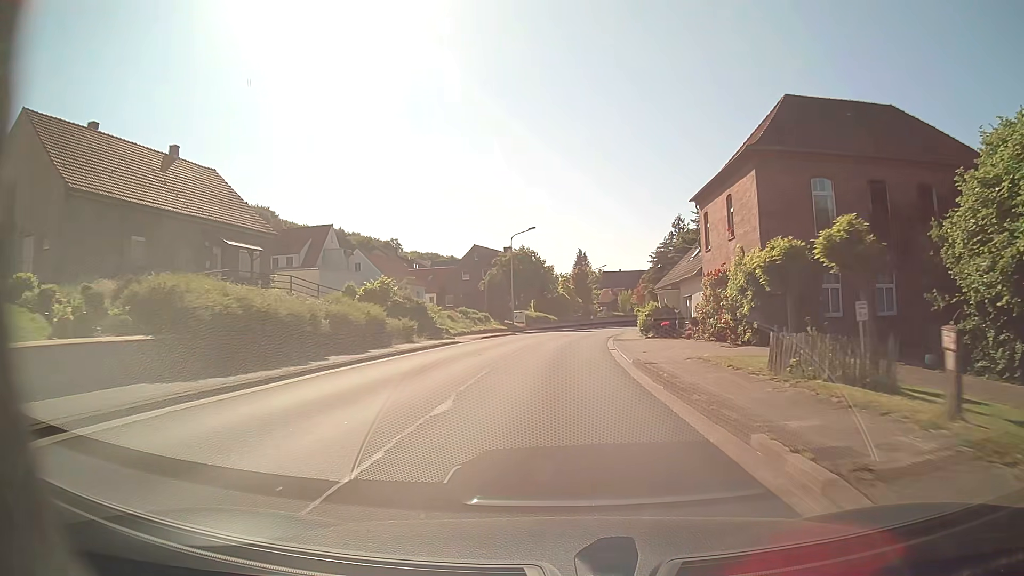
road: tertiary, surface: asphalt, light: Day
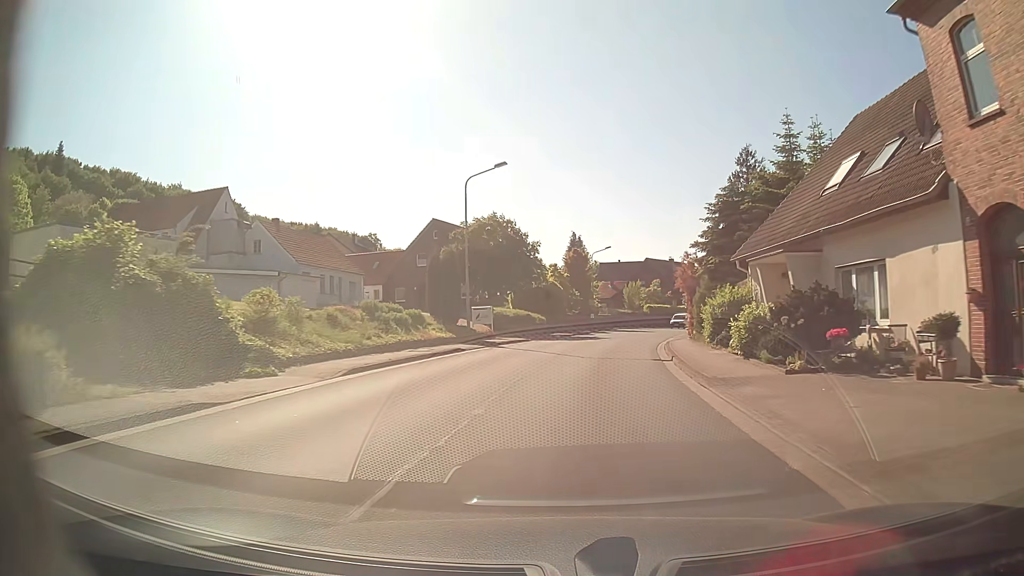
(0.0, +24.5) m; +1°
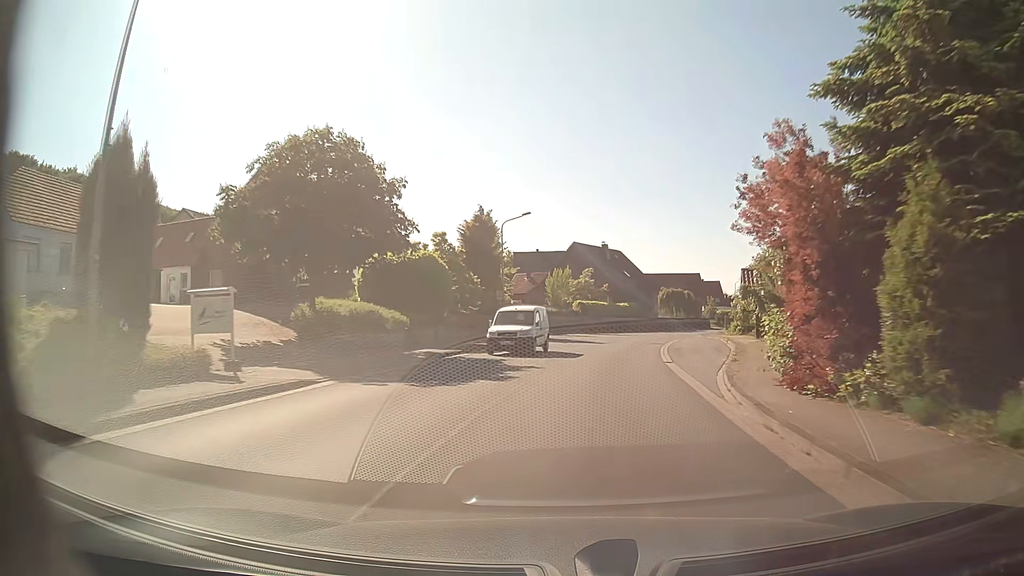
(+1.5, +24.4) m; +8°
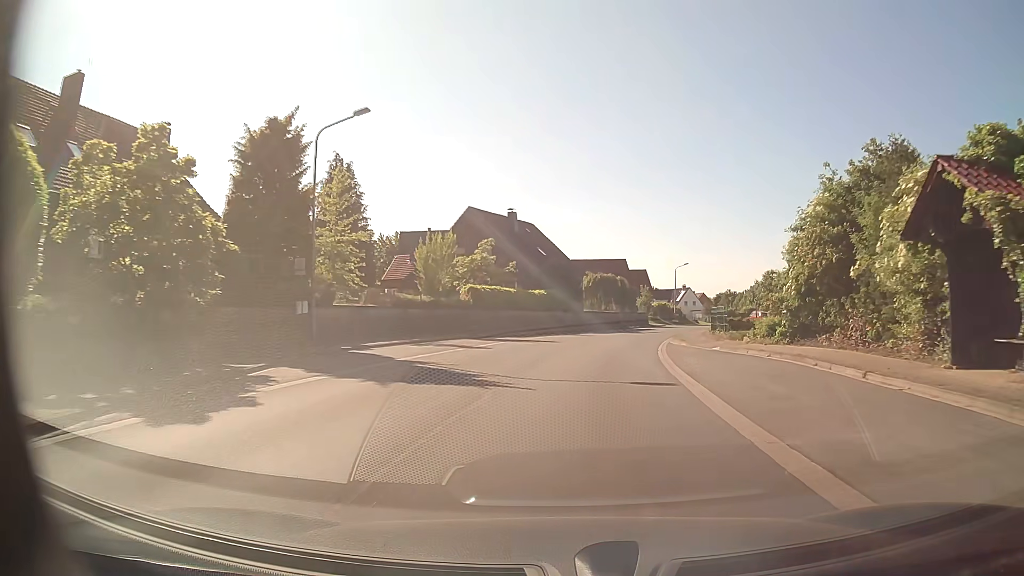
(+1.5, +24.4) m; +7°
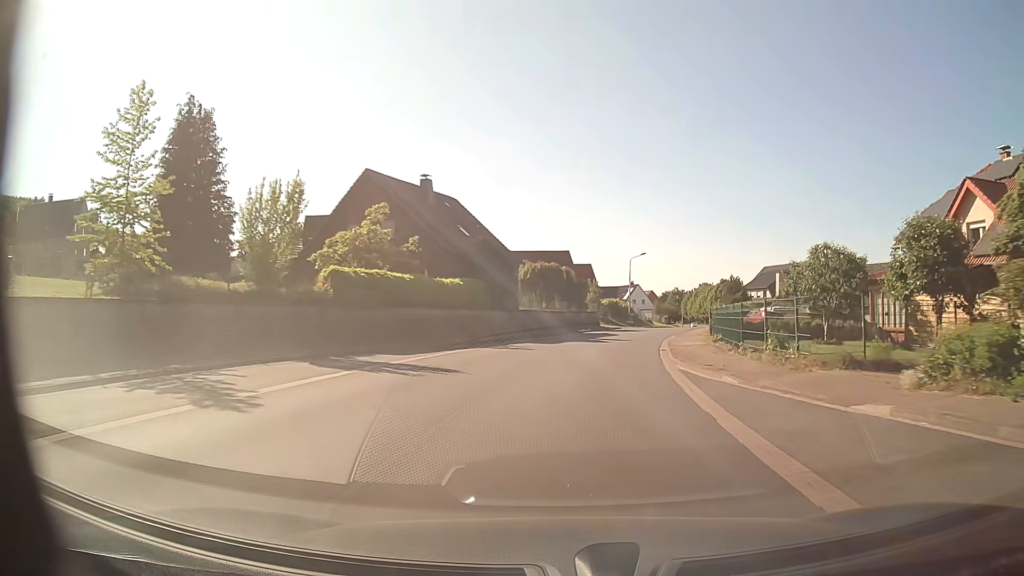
(+0.8, +16.3) m; +6°
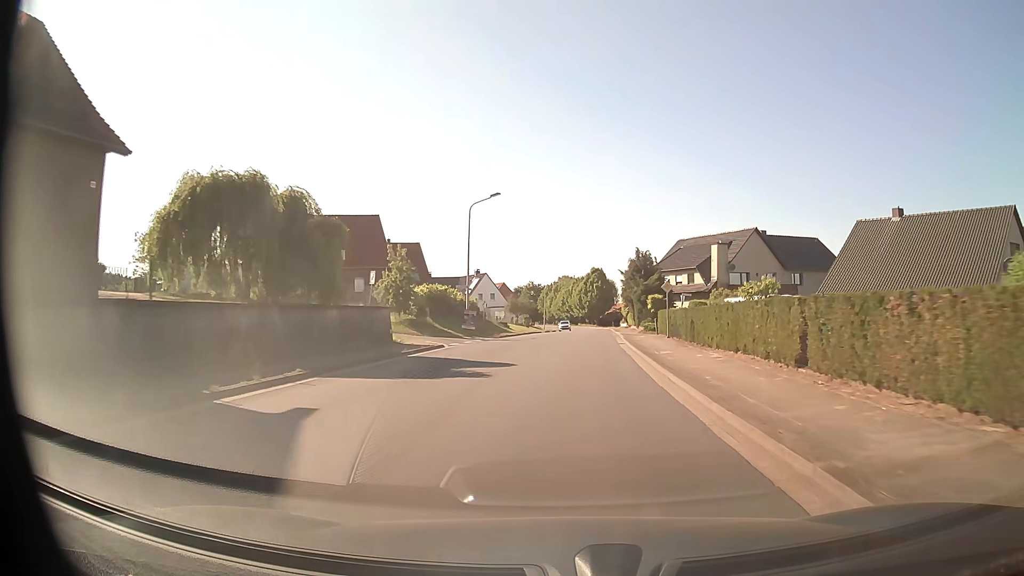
(+4.4, +40.4) m; +12°
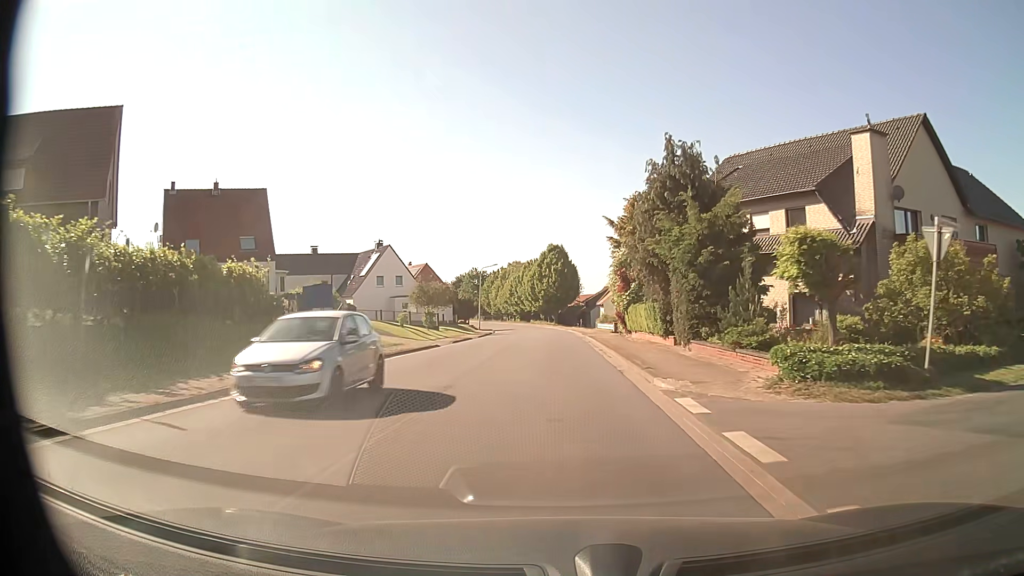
(+2.1, +40.6) m; +4°
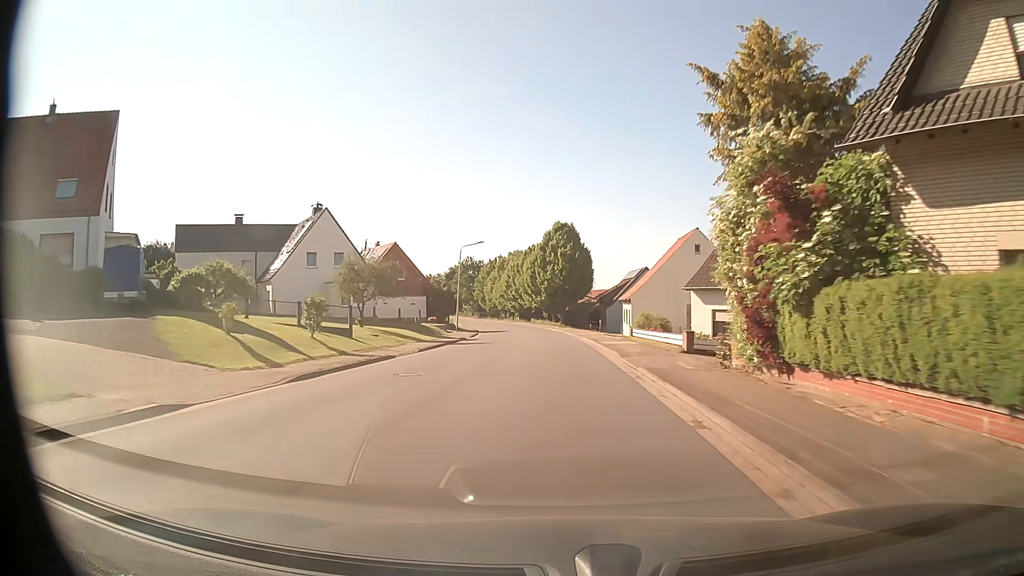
(-0.1, +24.5) m; -1°
(0, +10) (0, +20) (0, +30) (0, +40) (-1, +50) (-1, +60) (-2, +70) (-3, +80) (-4, +90) (-6, +100) m
